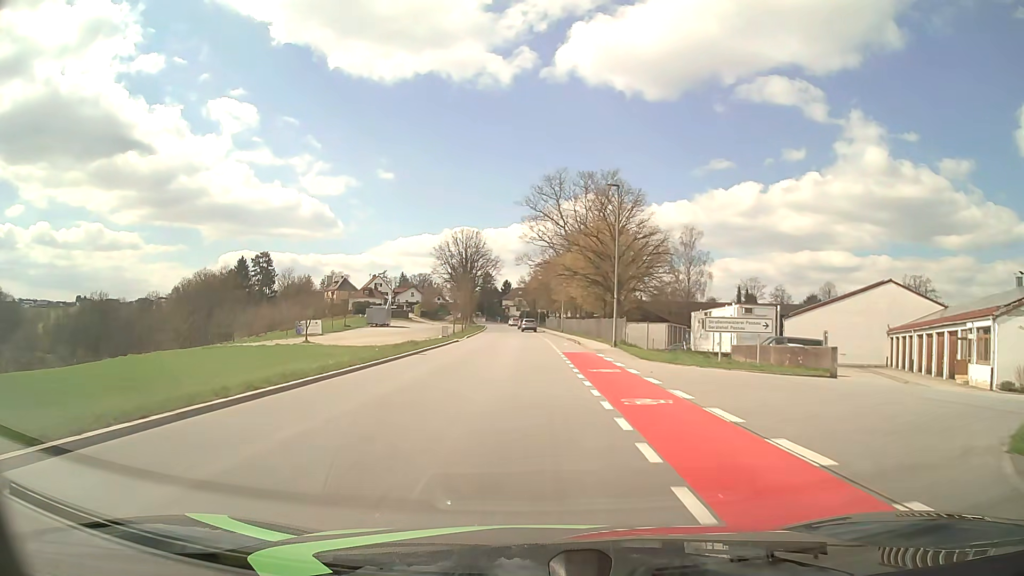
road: tertiary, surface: asphalt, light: Day
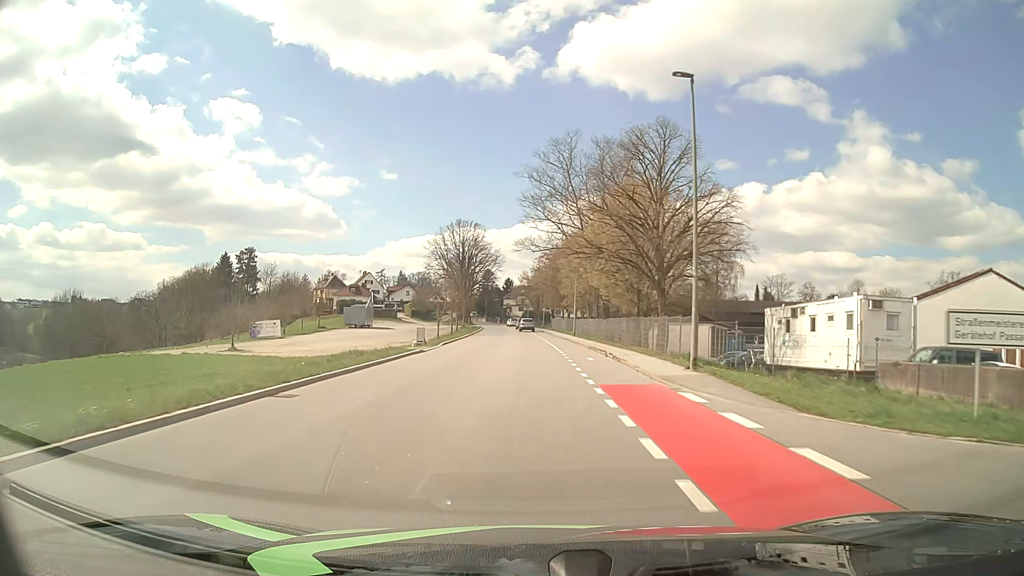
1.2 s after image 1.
(-0.1, +15.8) m; 0°
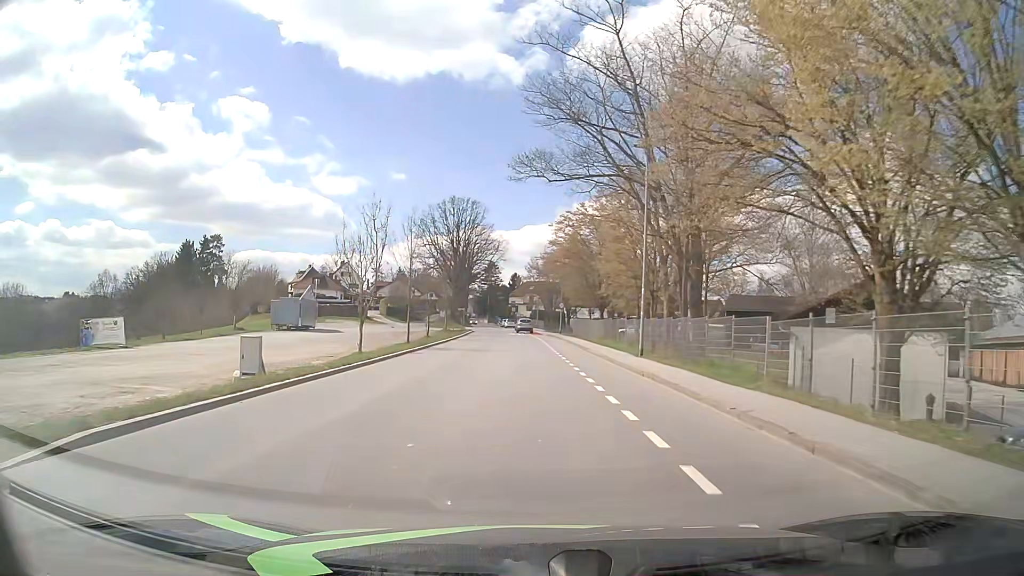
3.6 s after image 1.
(-0.3, +31.6) m; -1°
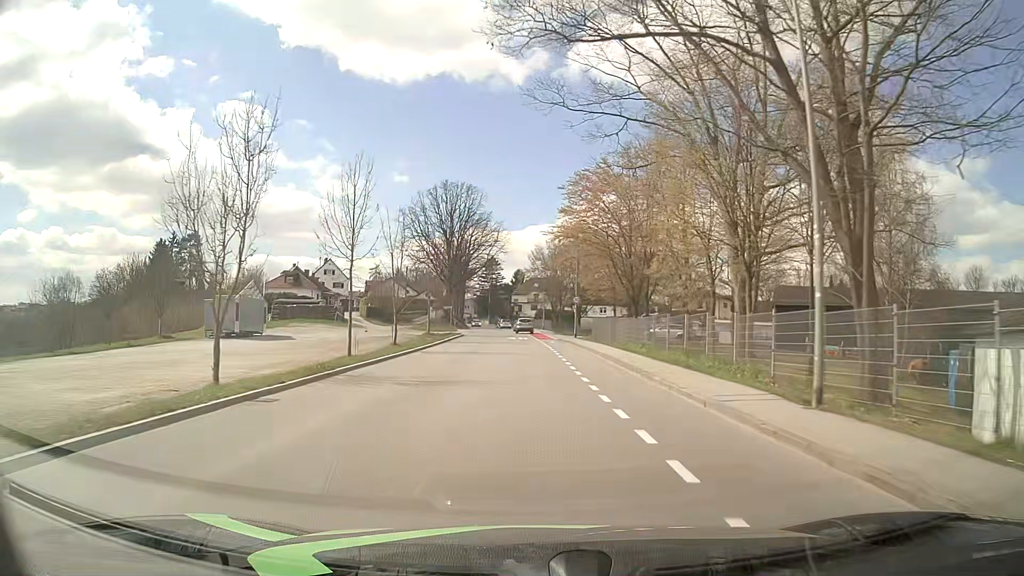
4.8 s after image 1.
(0.0, +15.8) m; 0°
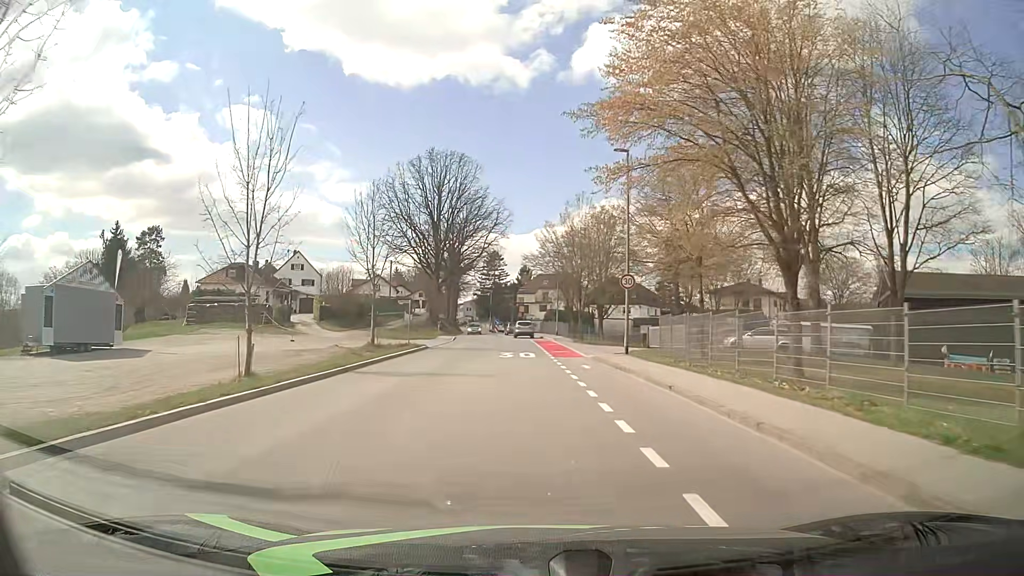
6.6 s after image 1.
(0.0, +23.5) m; -1°
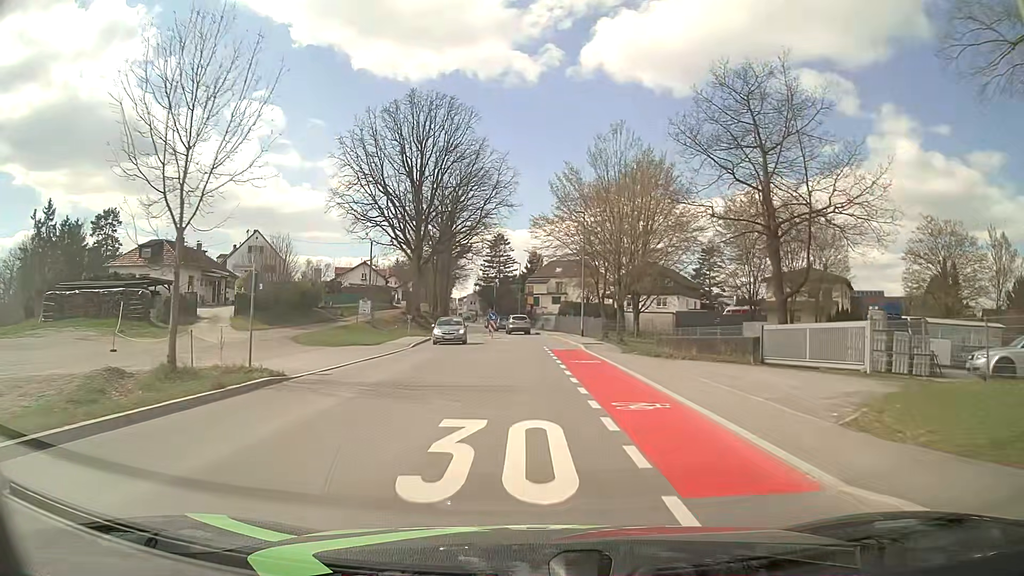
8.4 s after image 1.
(-0.2, +22.0) m; -1°
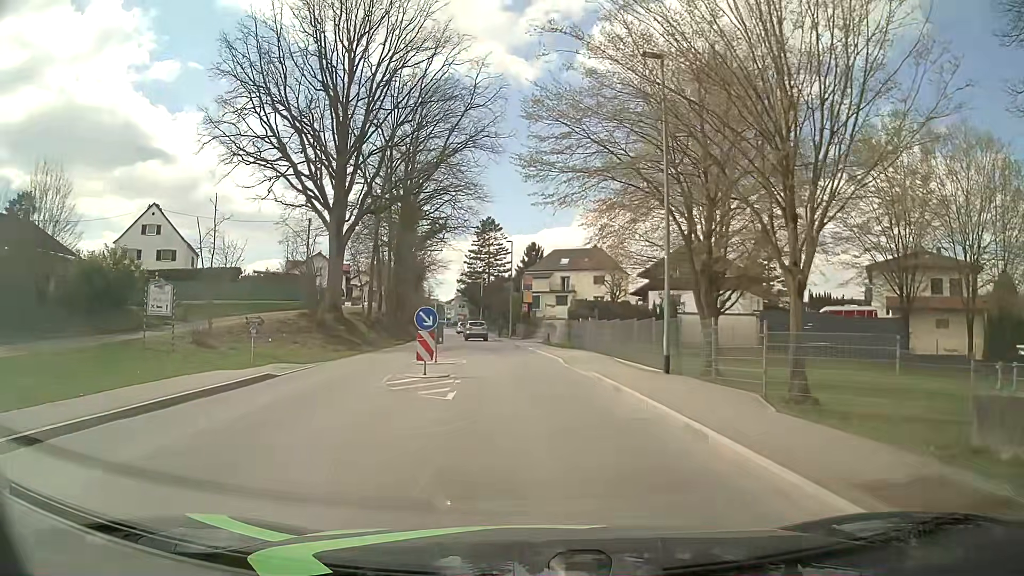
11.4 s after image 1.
(-0.2, +27.5) m; -1°
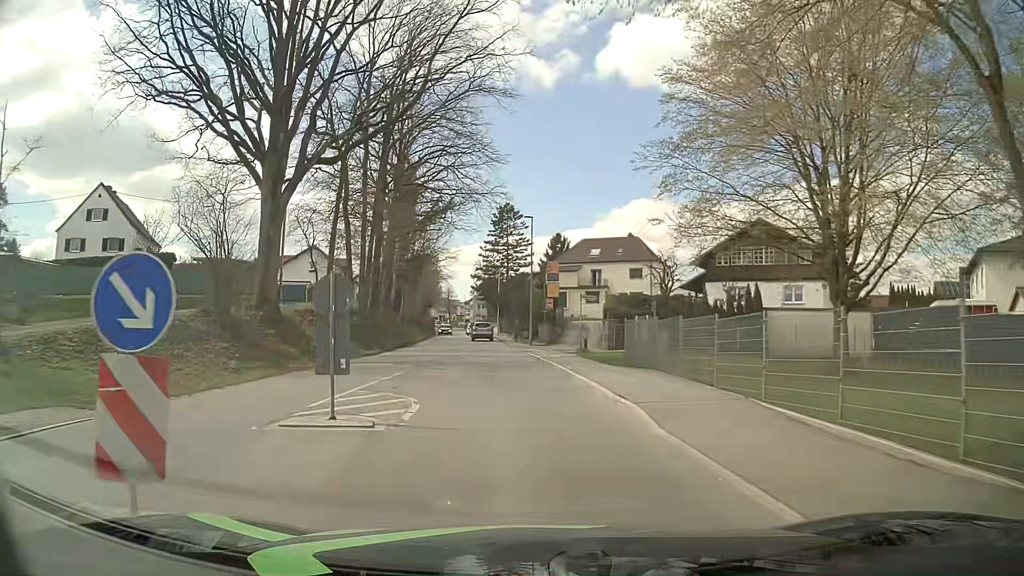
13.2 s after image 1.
(+0.1, +13.6) m; -2°
(0, +10) (-1, +20) (-2, +30) (-2, +40) (-3, +50) (-4, +60) (-5, +70) (-6, +80) (-7, +90) (-9, +100) m
